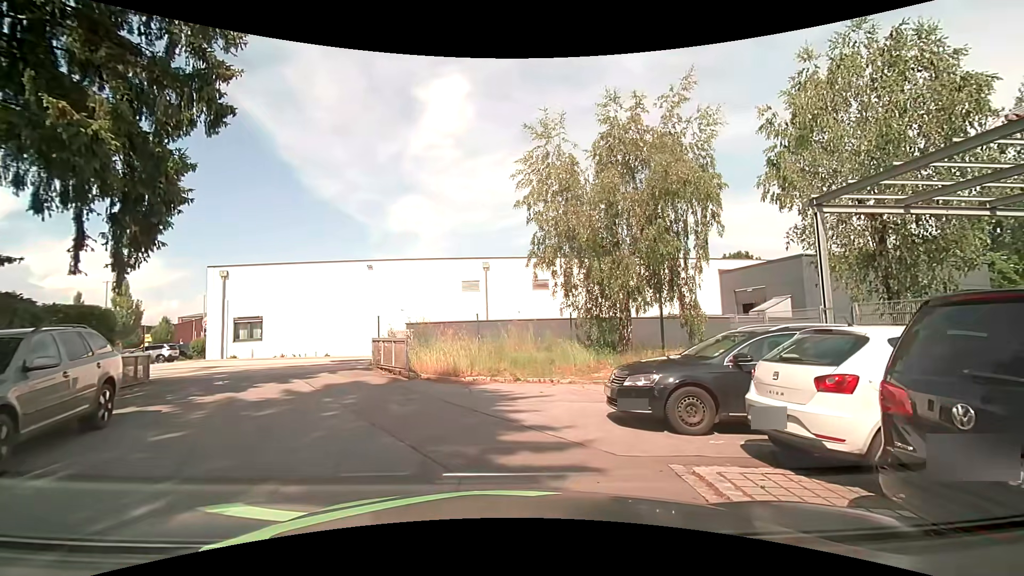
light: Day
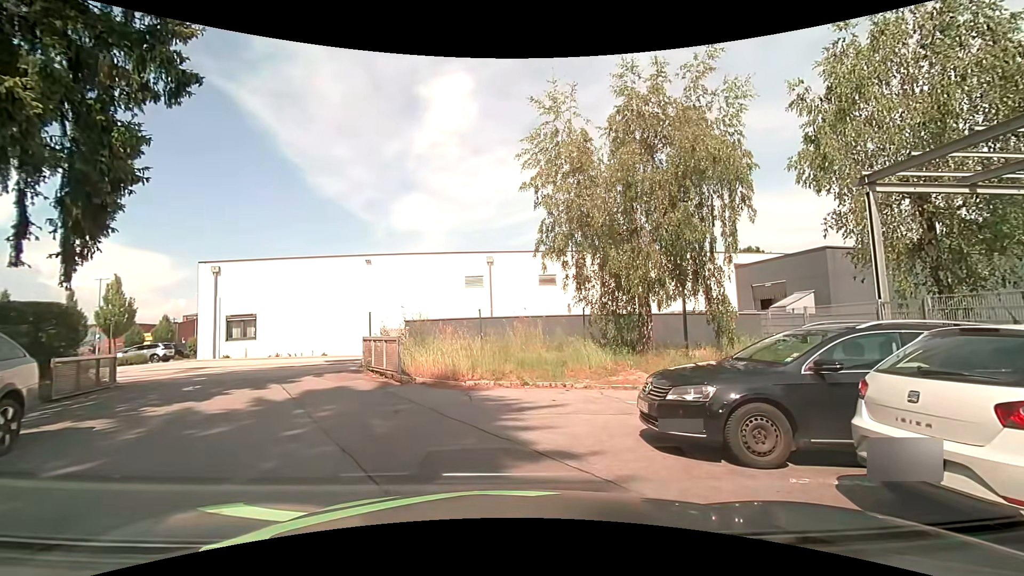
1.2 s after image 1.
(0.0, +1.5) m; -1°
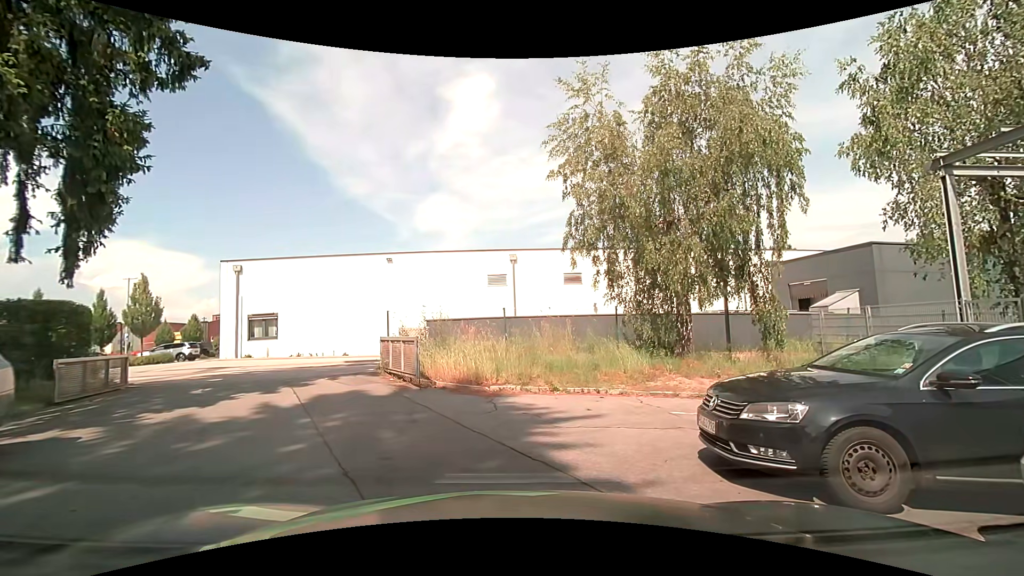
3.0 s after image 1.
(0.0, +0.9) m; 0°
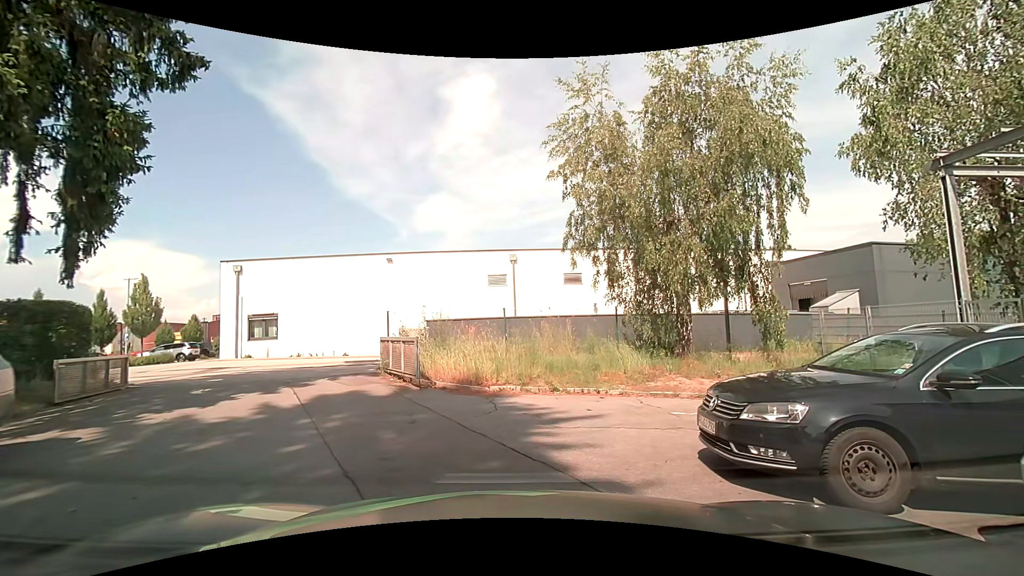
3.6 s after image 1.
(0.0, 0.0) m; 0°
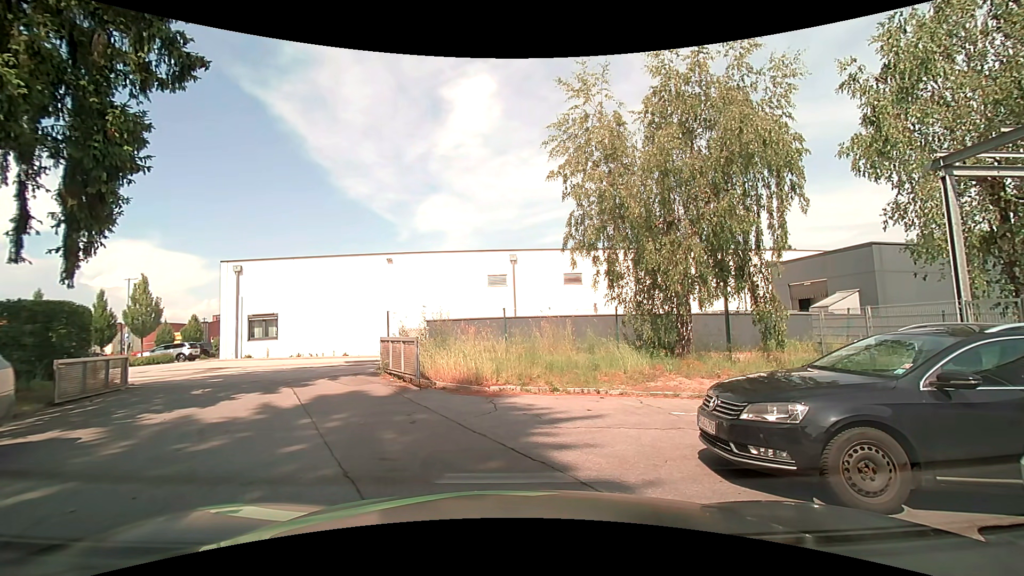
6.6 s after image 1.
(0.0, 0.0) m; 0°
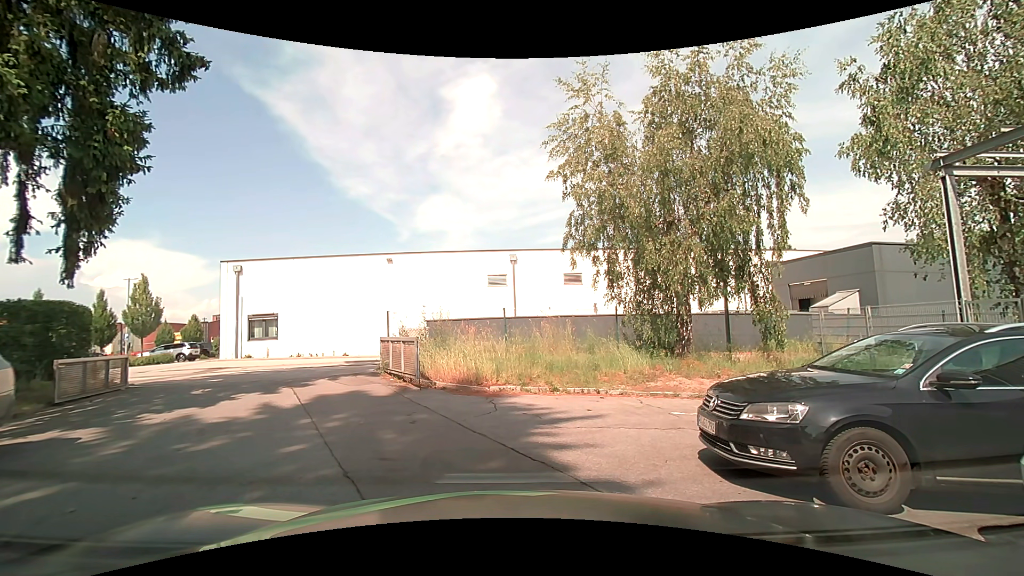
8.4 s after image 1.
(0.0, 0.0) m; 0°
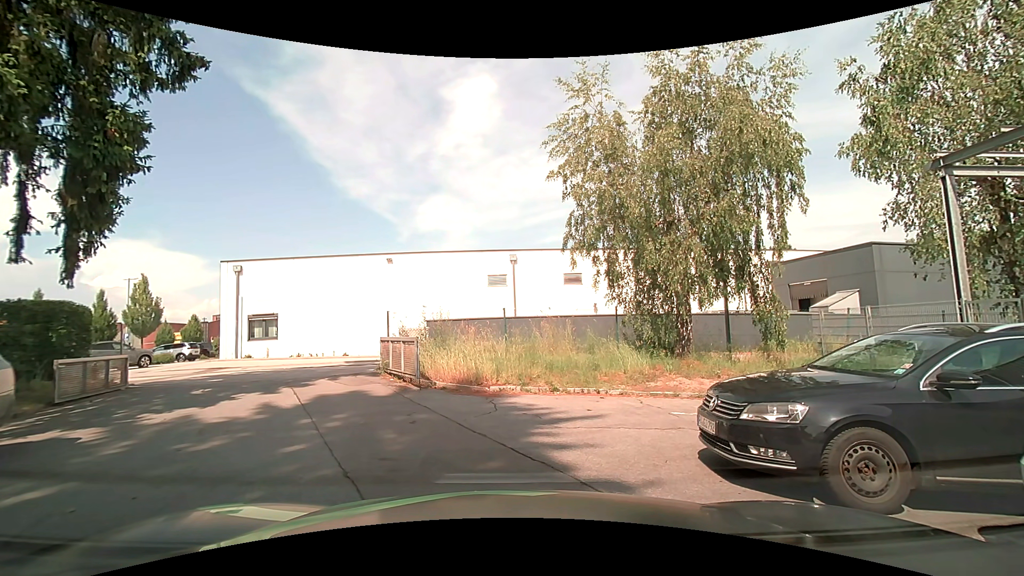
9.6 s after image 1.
(0.0, 0.0) m; 0°
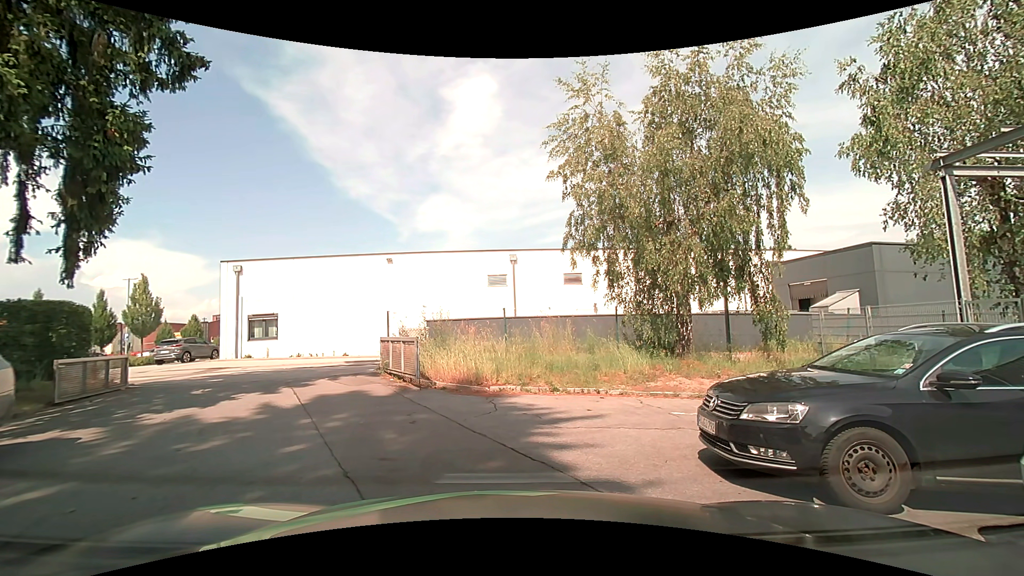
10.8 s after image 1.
(0.0, 0.0) m; 0°
